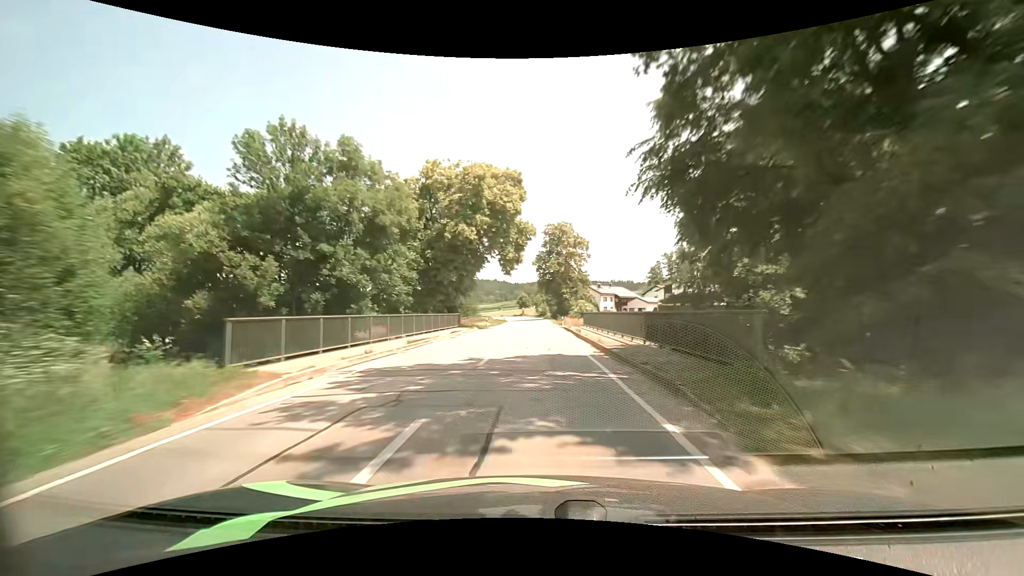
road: secondary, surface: asphalt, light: Day
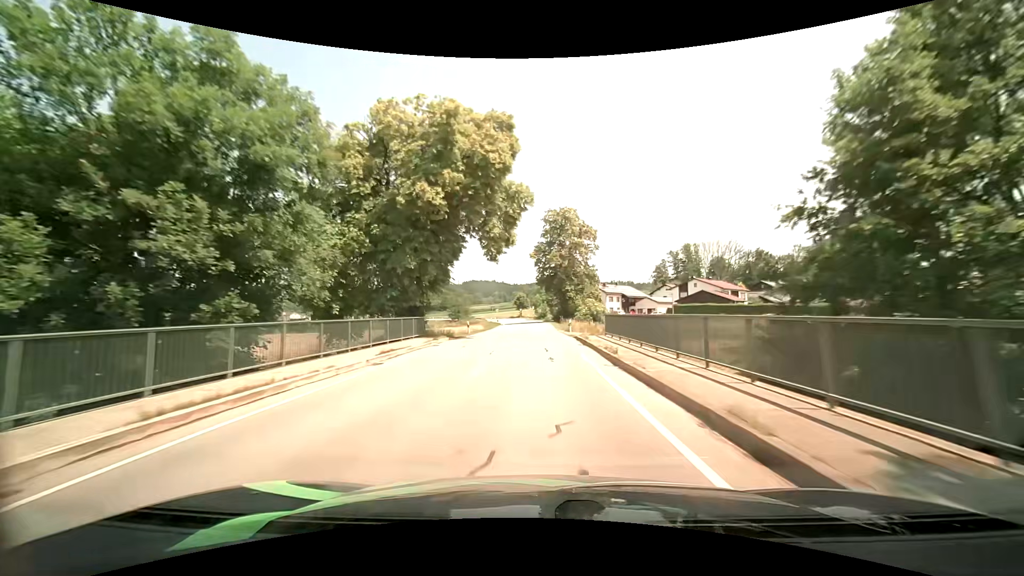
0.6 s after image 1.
(0.0, +12.9) m; 0°
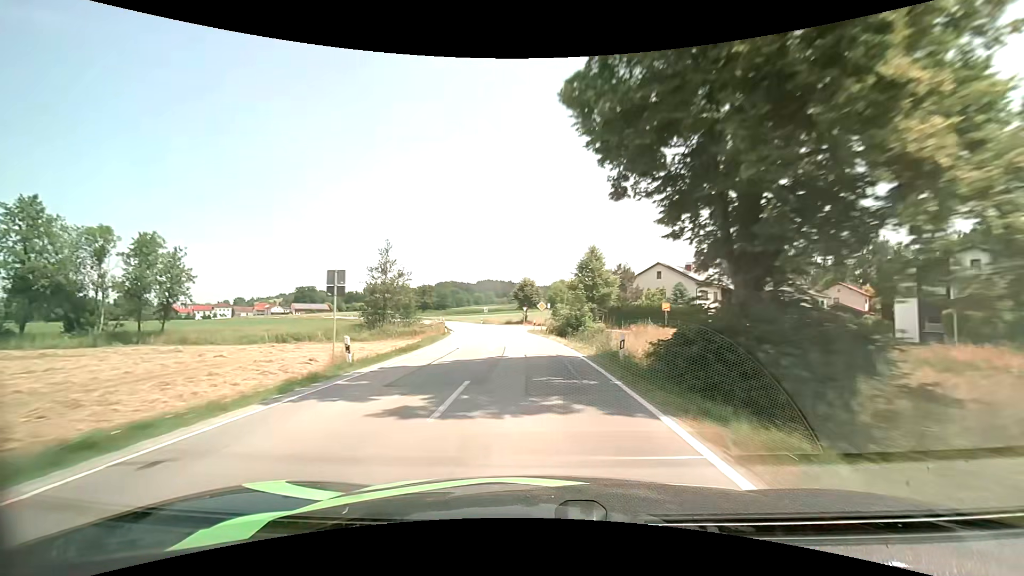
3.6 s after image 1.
(-0.5, +61.4) m; -2°
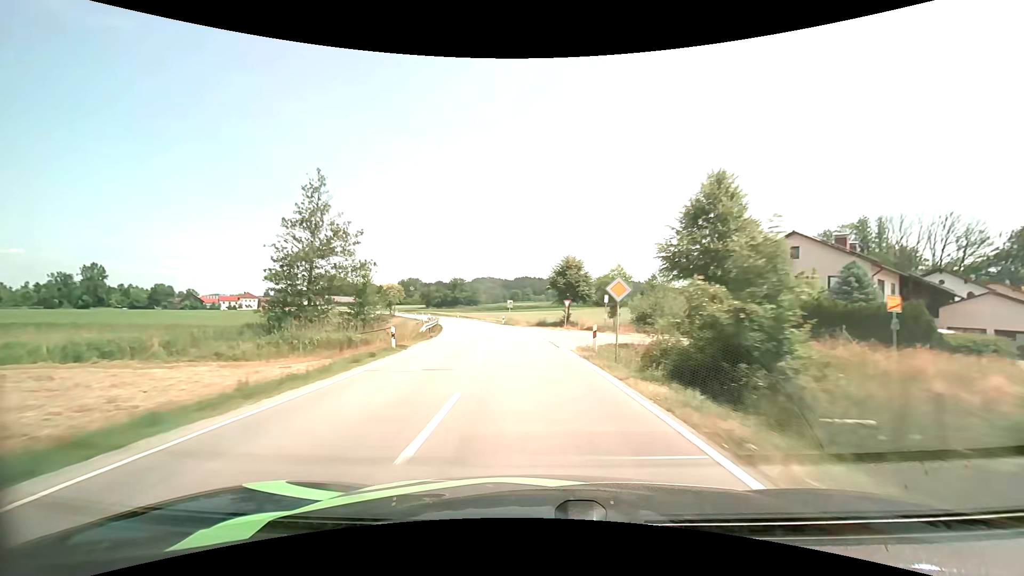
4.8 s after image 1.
(-0.9, +24.6) m; -4°
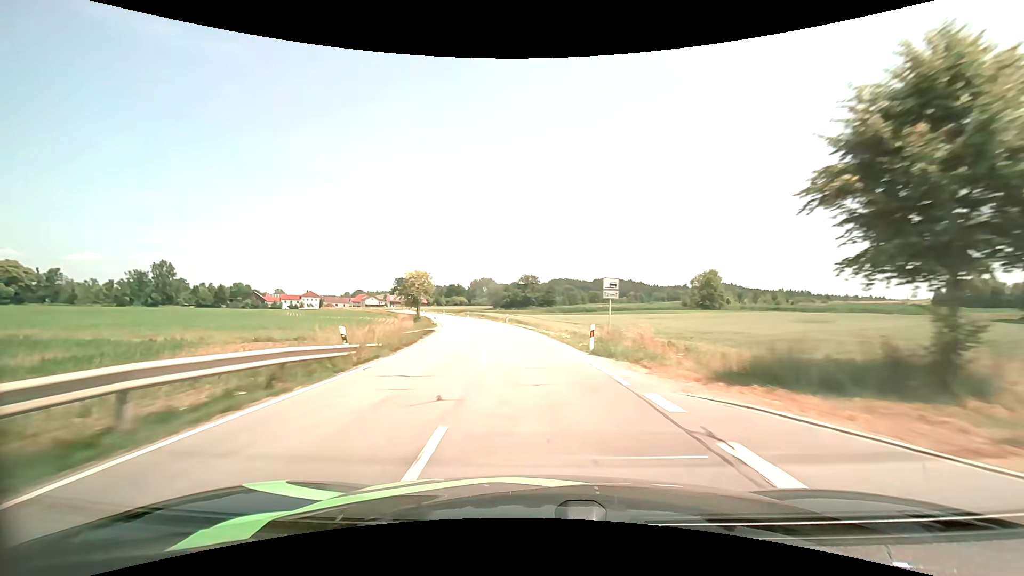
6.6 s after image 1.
(-2.8, +36.9) m; -9°
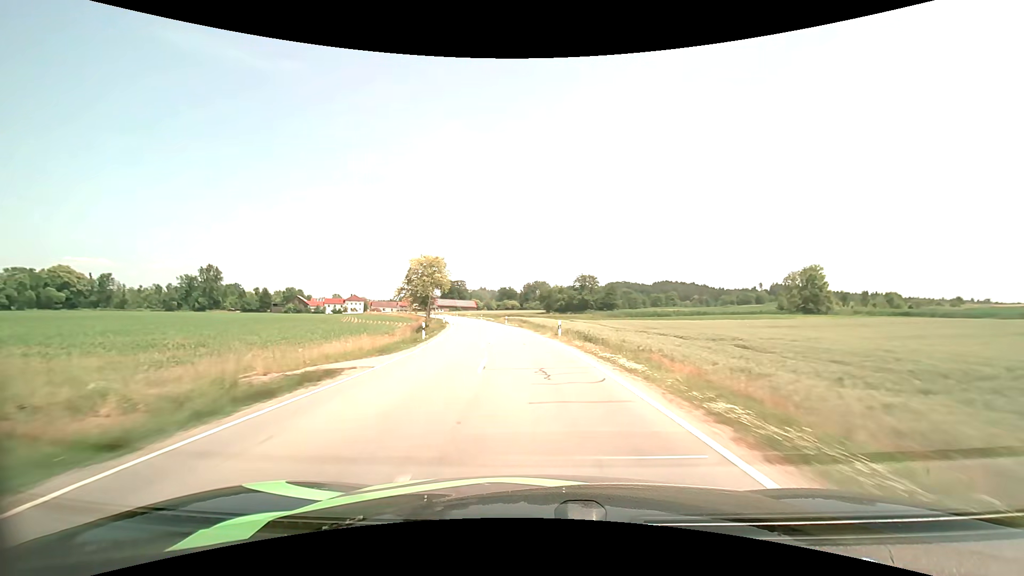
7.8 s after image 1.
(-1.2, +24.5) m; -6°
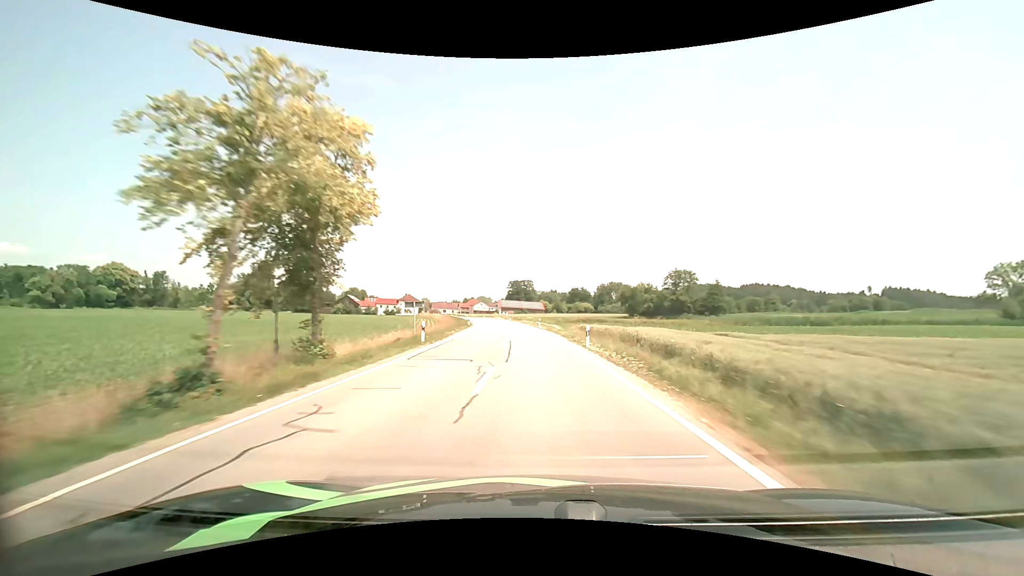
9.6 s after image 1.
(-2.8, +37.3) m; -8°
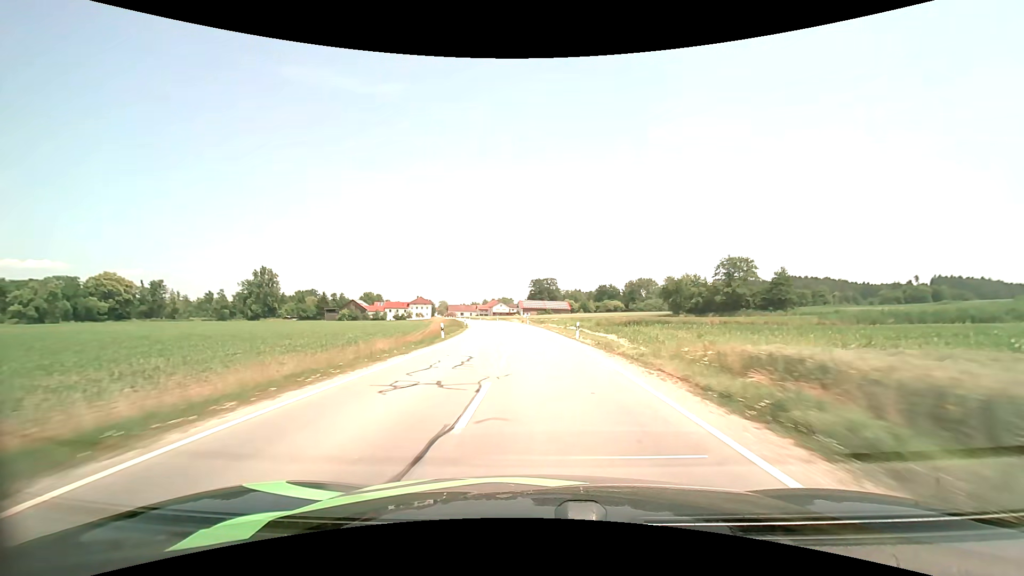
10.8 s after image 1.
(-0.7, +25.5) m; -3°
(0, +10) (0, +20) (-1, +30) (-1, +40) (-2, +50) (-4, +60) (-5, +70) (-7, +80) (-9, +89) (-11, +99) m
